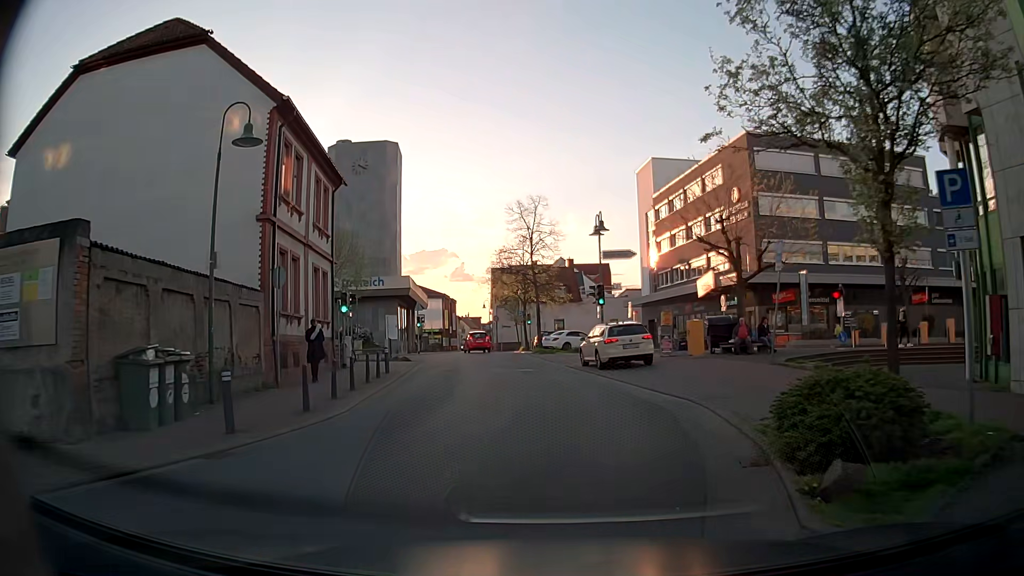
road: unclassified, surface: asphalt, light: Day
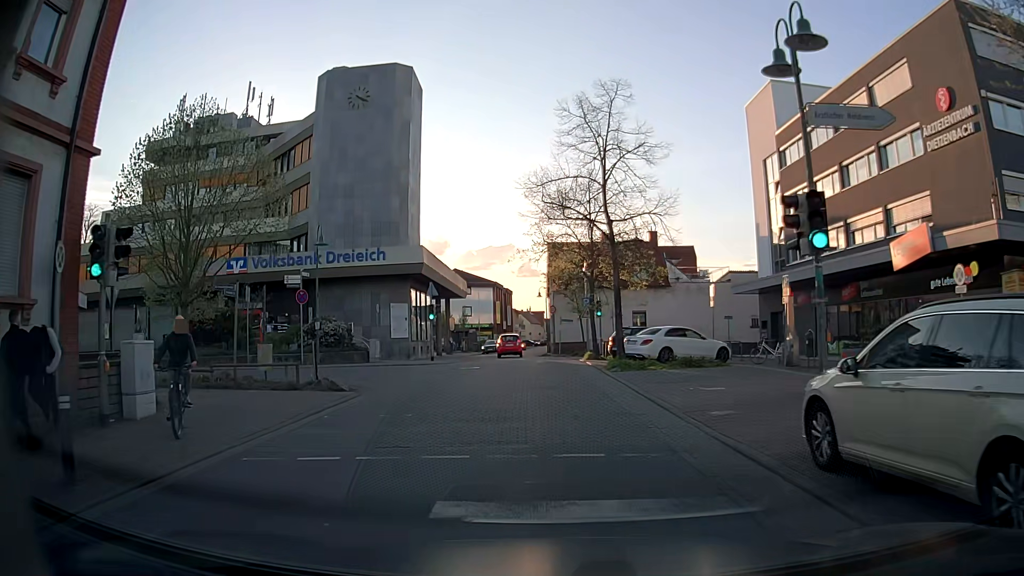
(-0.3, +18.9) m; -4°
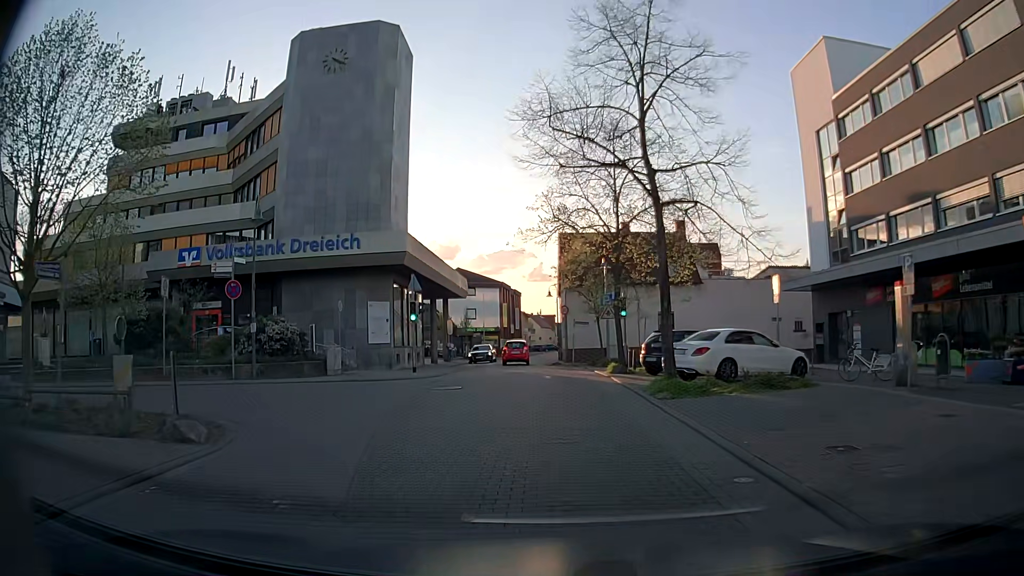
(-0.1, +7.6) m; -2°
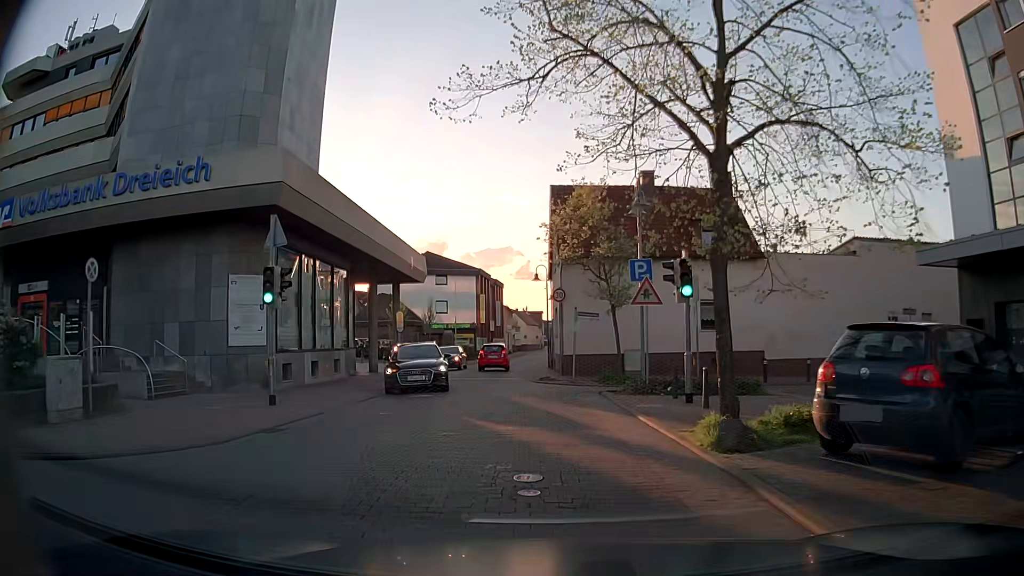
(0.0, +15.0) m; +1°
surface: paving_stones
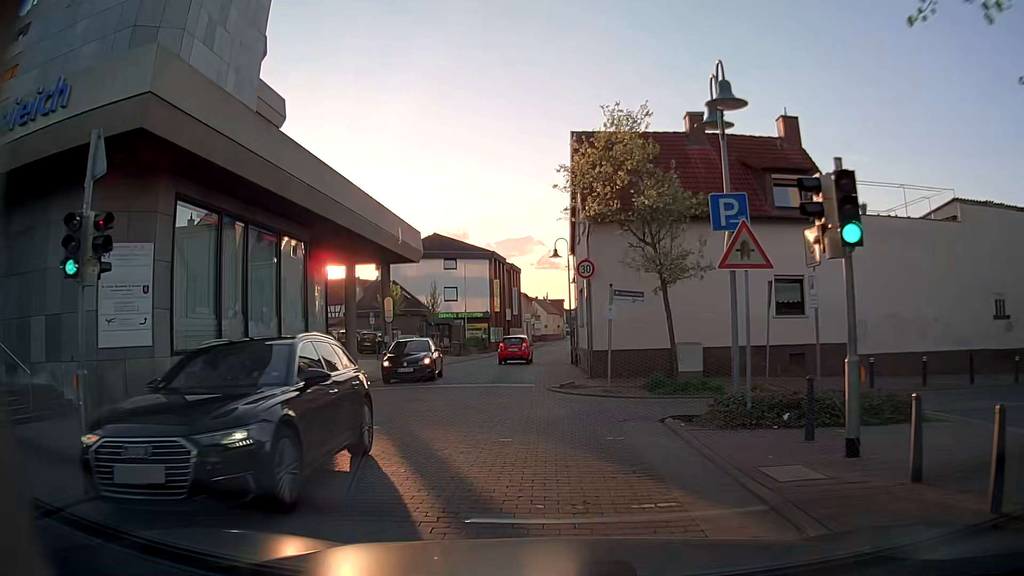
(0.0, +7.5) m; -1°
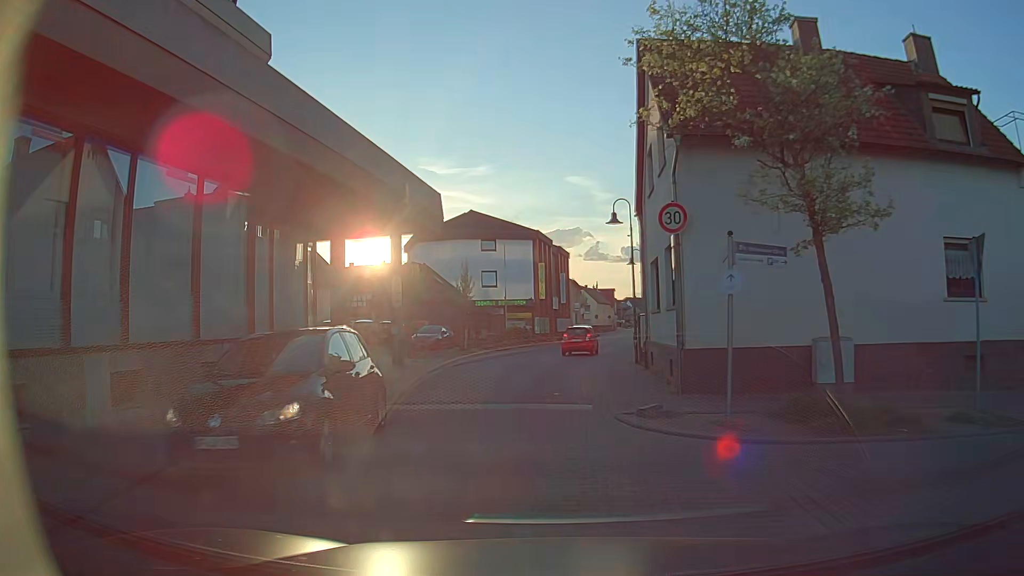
(-0.3, +7.8) m; -4°
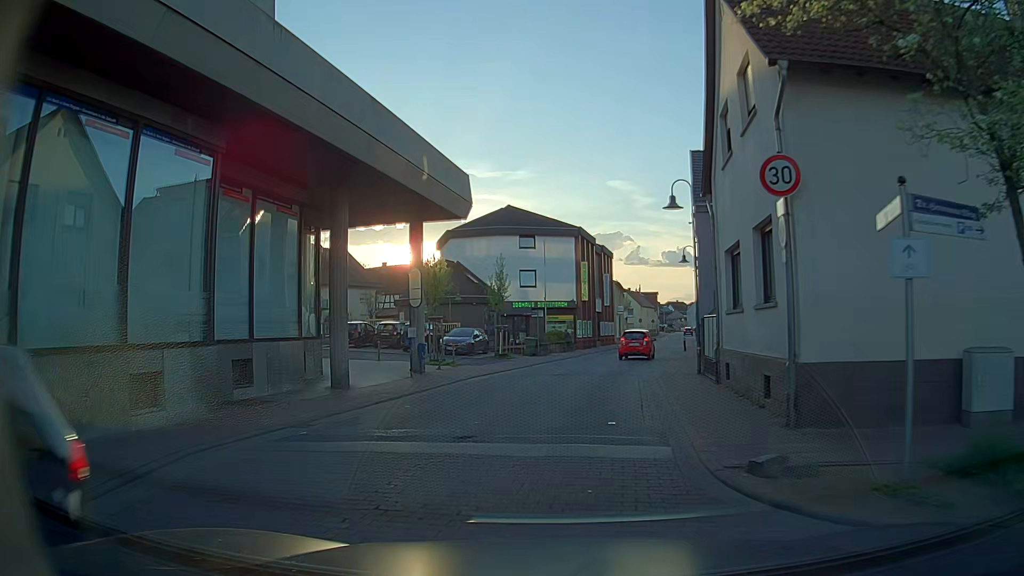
(-0.1, +4.0) m; -2°
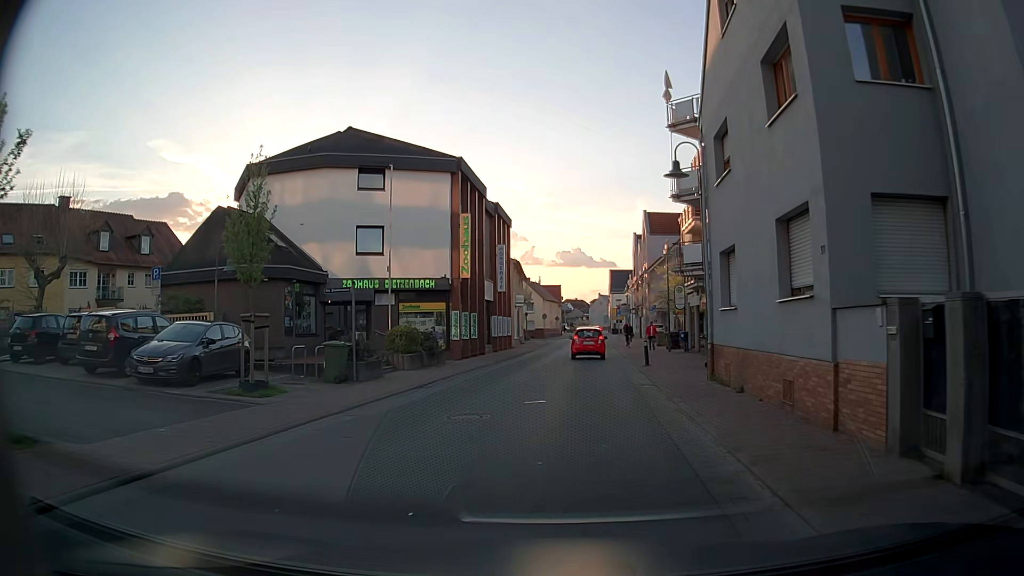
(+0.9, +21.5) m; +6°
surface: asphalt
(0, +10) (+1, +20) (+2, +30) (+3, +40) (+4, +50) (+4, +60) (+5, +70) (+6, +80) (+7, +90) (+8, +100) m
